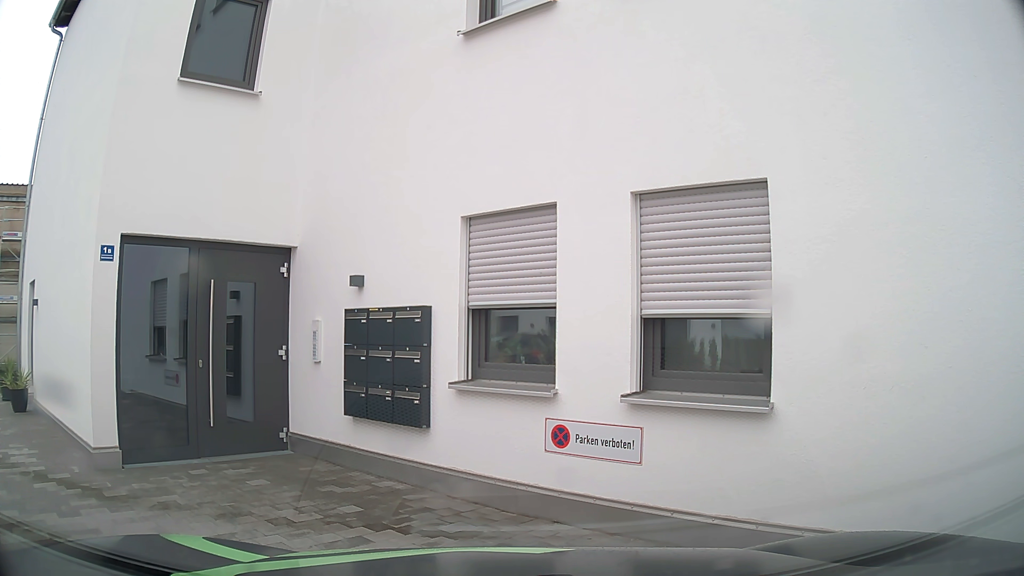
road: tertiary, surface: asphalt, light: Day
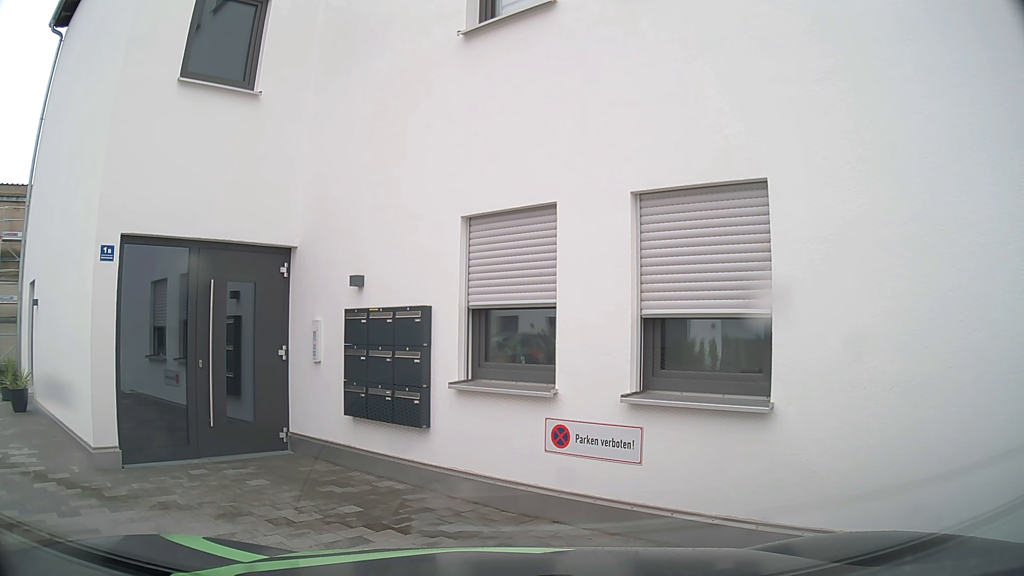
(0.0, 0.0) m; 0°
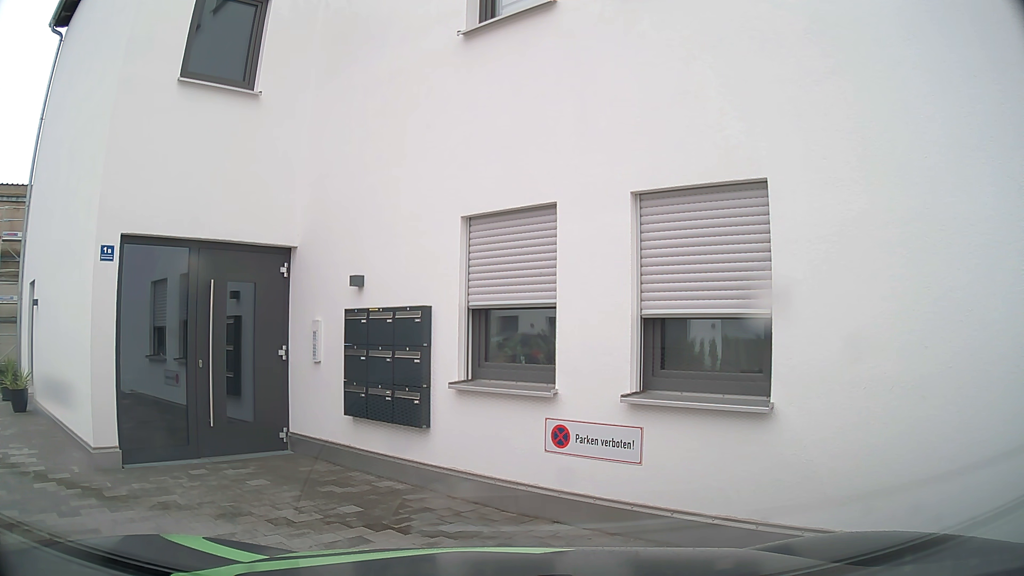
(0.0, 0.0) m; 0°
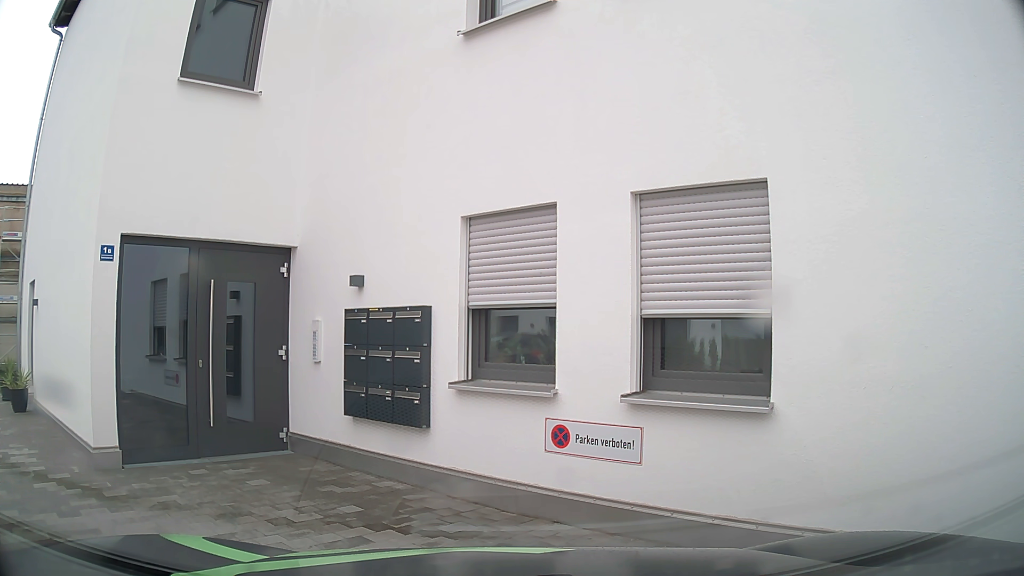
(0.0, 0.0) m; 0°
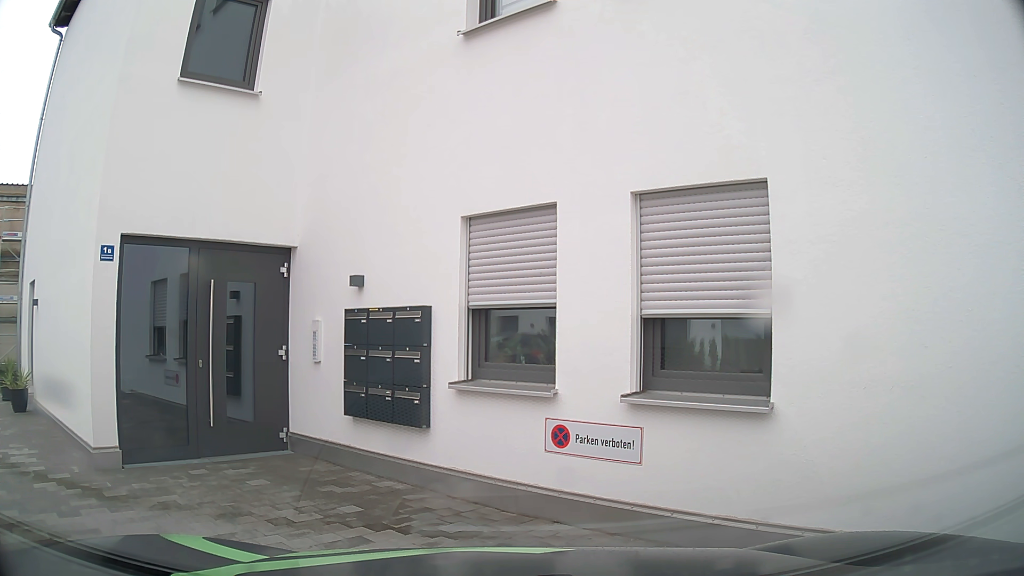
(0.0, 0.0) m; 0°
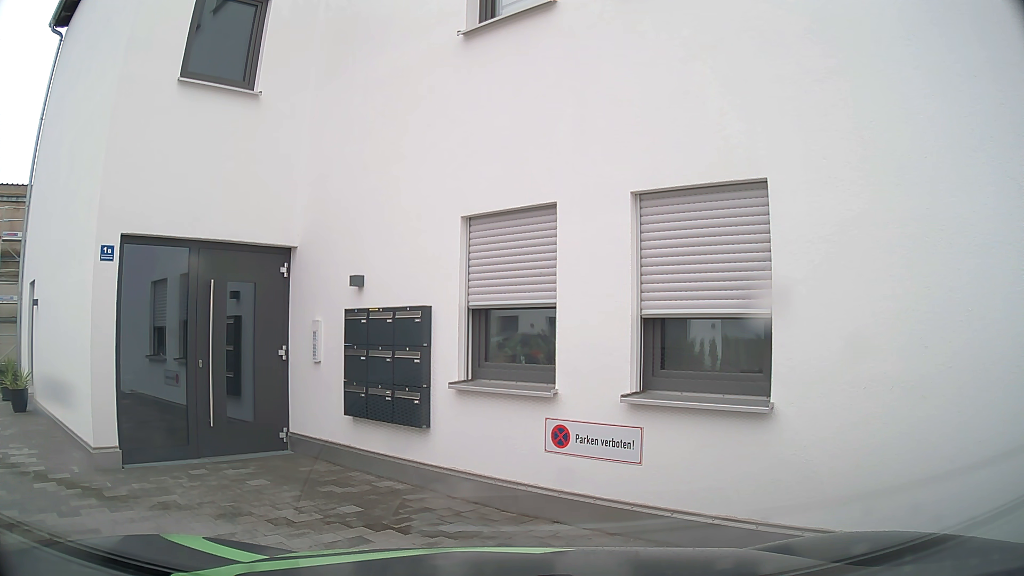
(0.0, 0.0) m; 0°
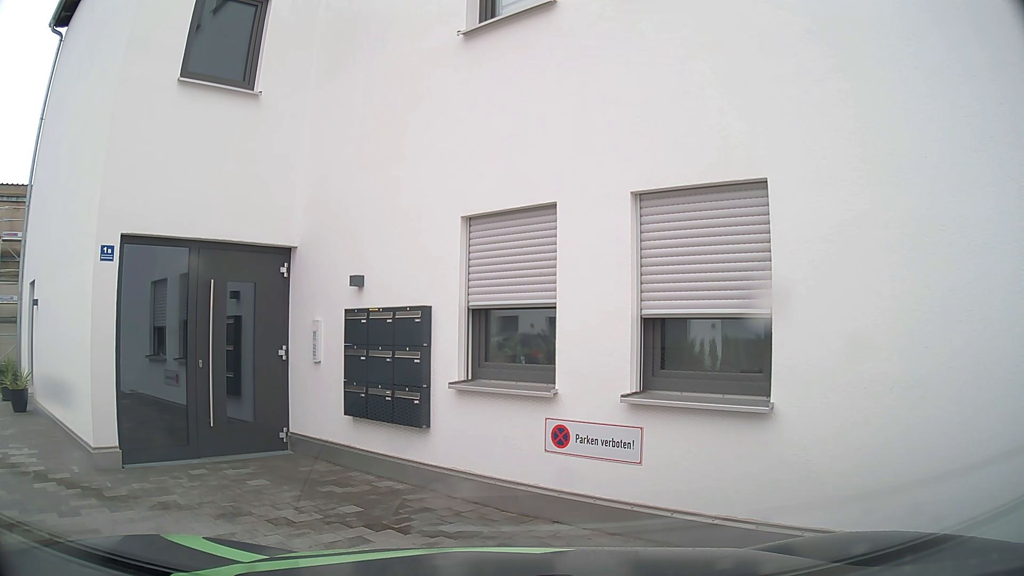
(0.0, 0.0) m; 0°
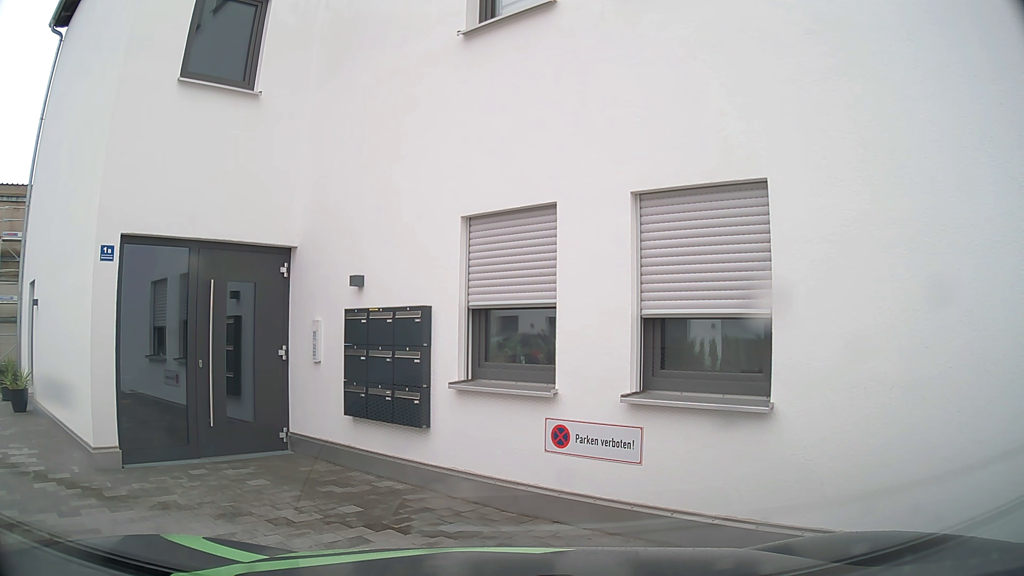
(0.0, 0.0) m; 0°
